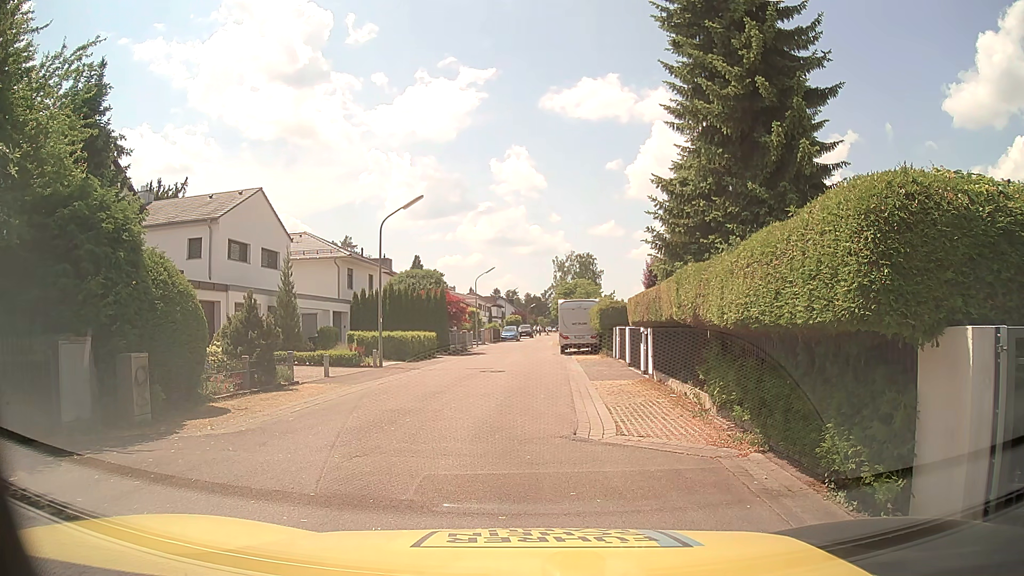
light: Day
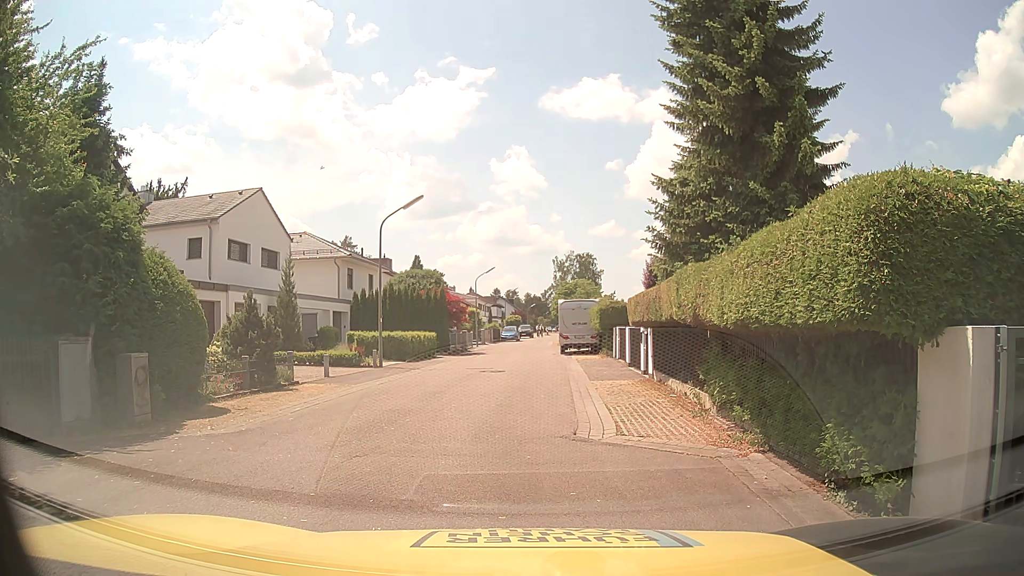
(0.0, 0.0) m; 0°
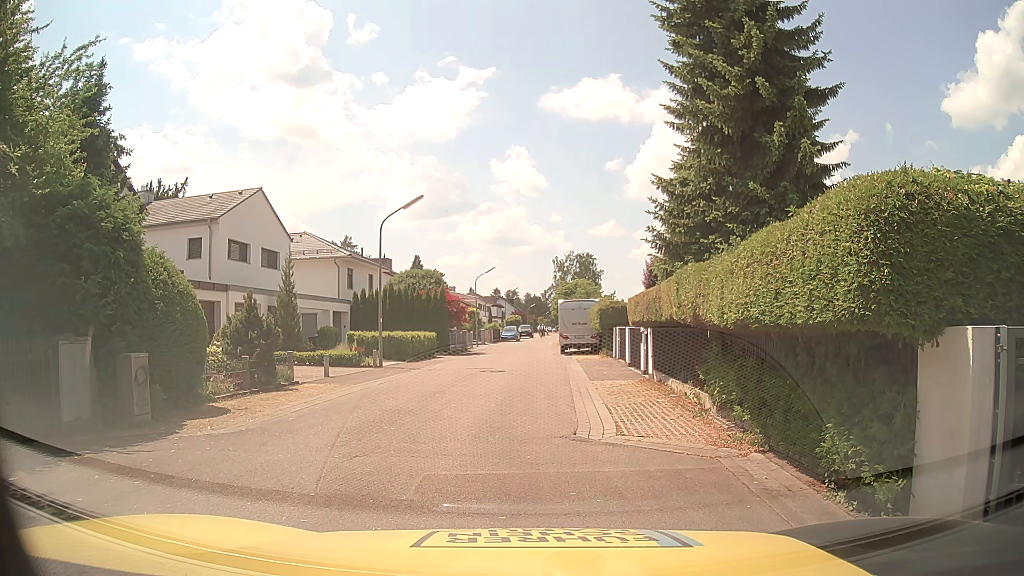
(0.0, 0.0) m; 0°
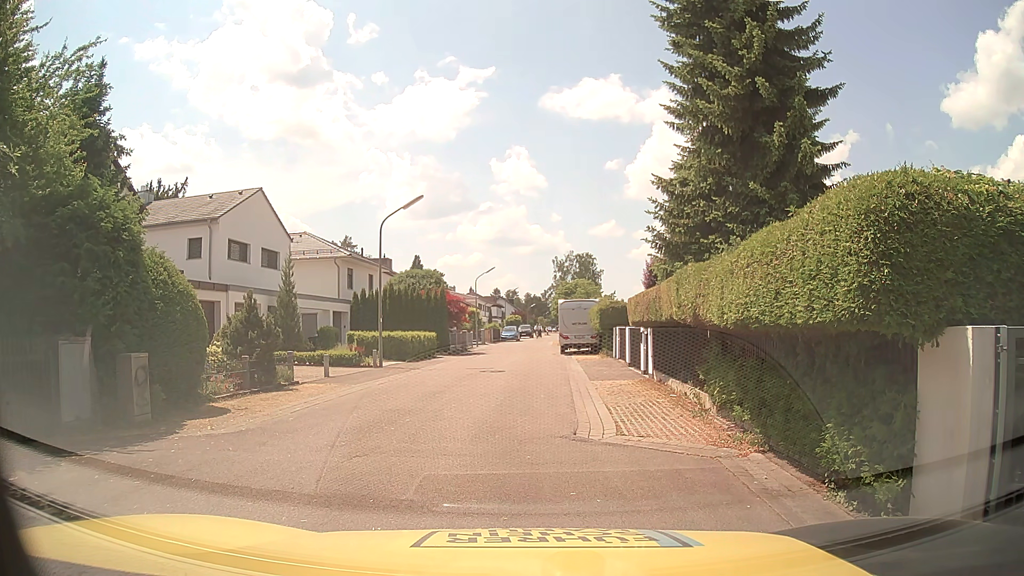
(0.0, 0.0) m; 0°
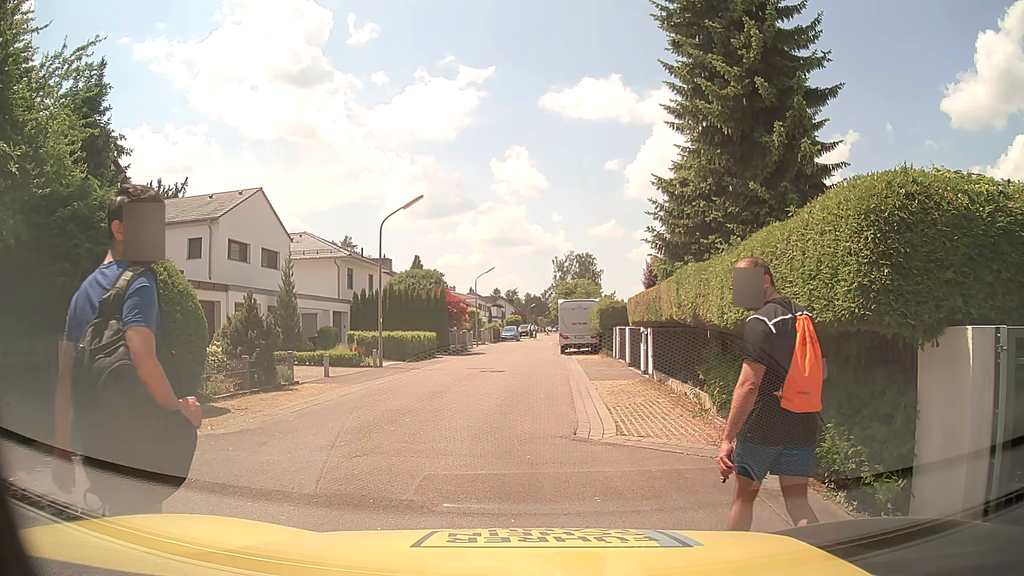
(0.0, 0.0) m; 0°
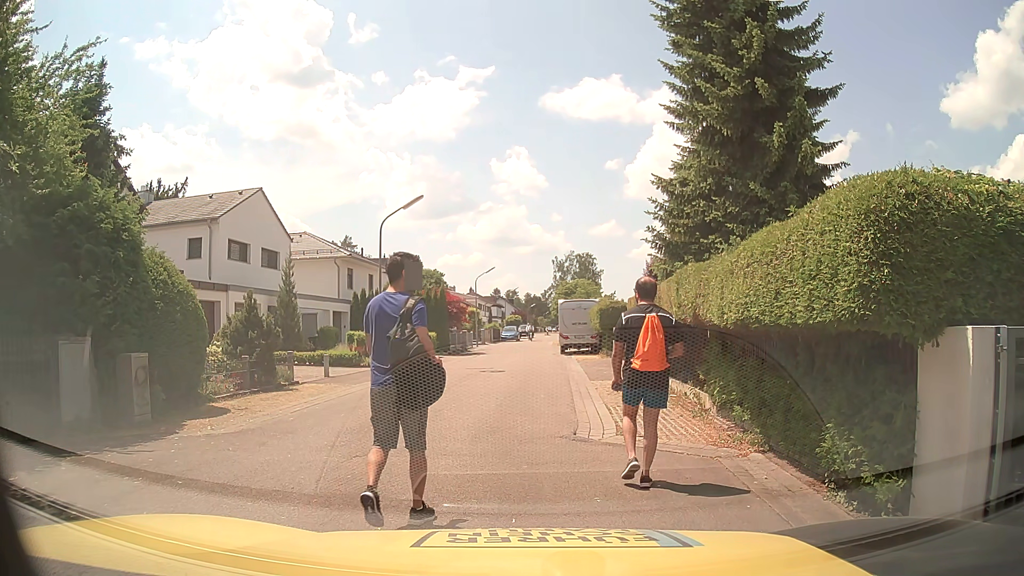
(0.0, 0.0) m; 0°
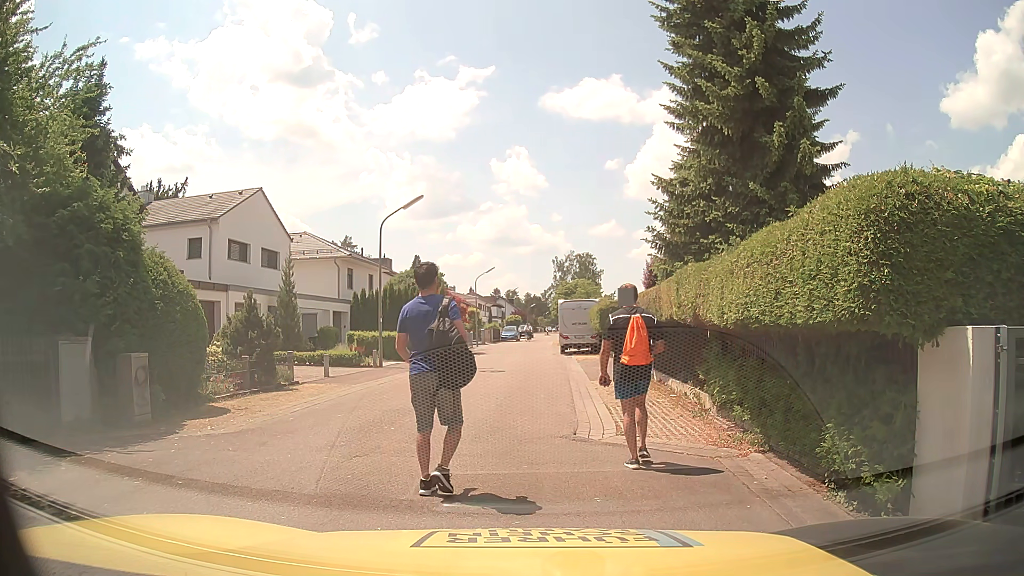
(0.0, 0.0) m; 0°
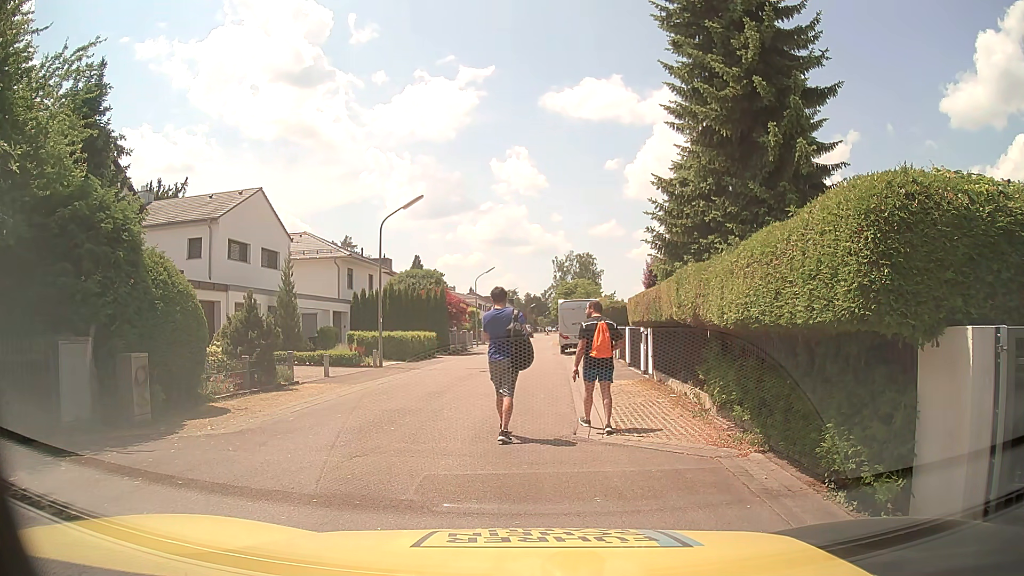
(0.0, 0.0) m; 0°
